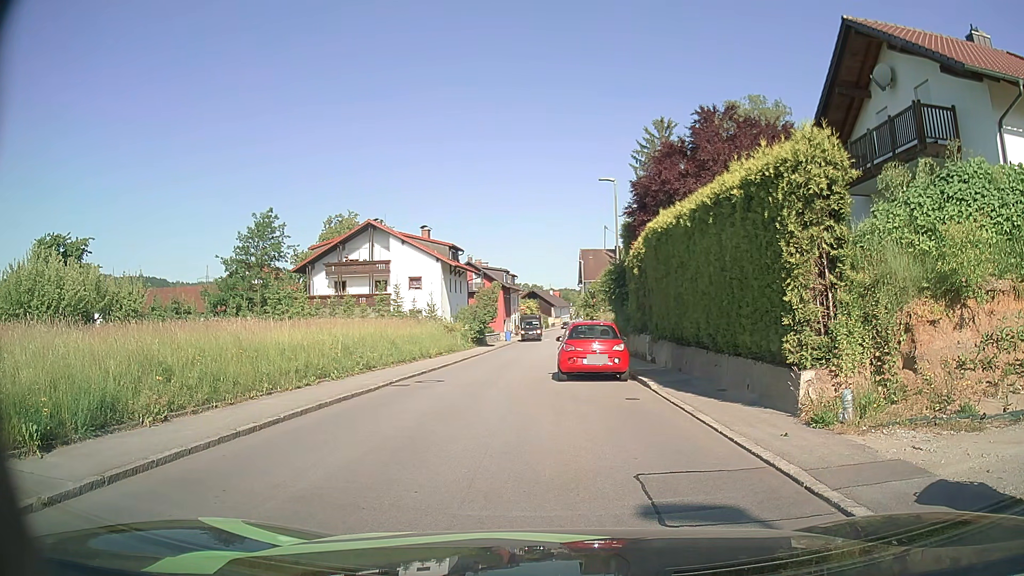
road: secondary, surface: asphalt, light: Day
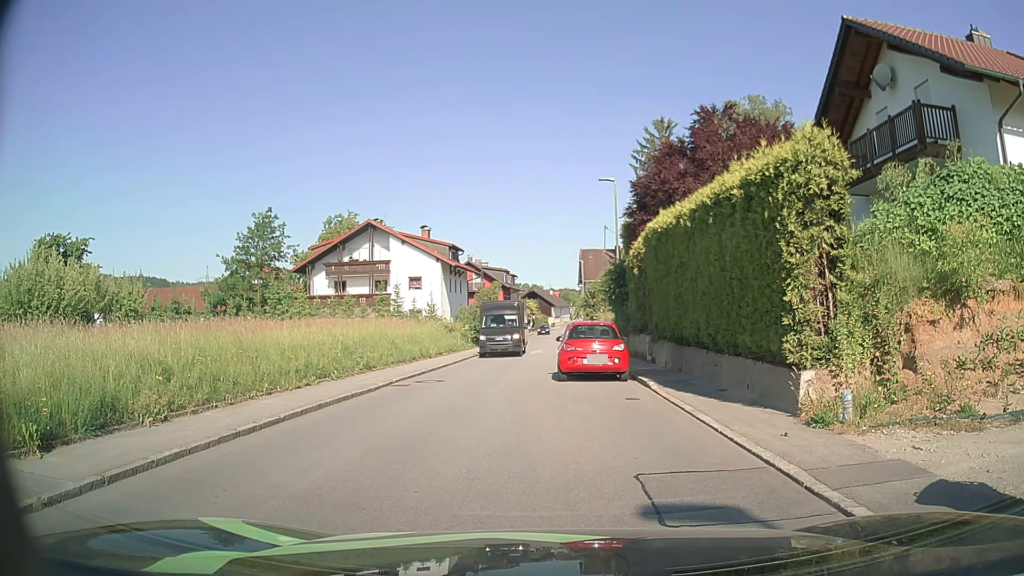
(0.0, 0.0) m; 0°
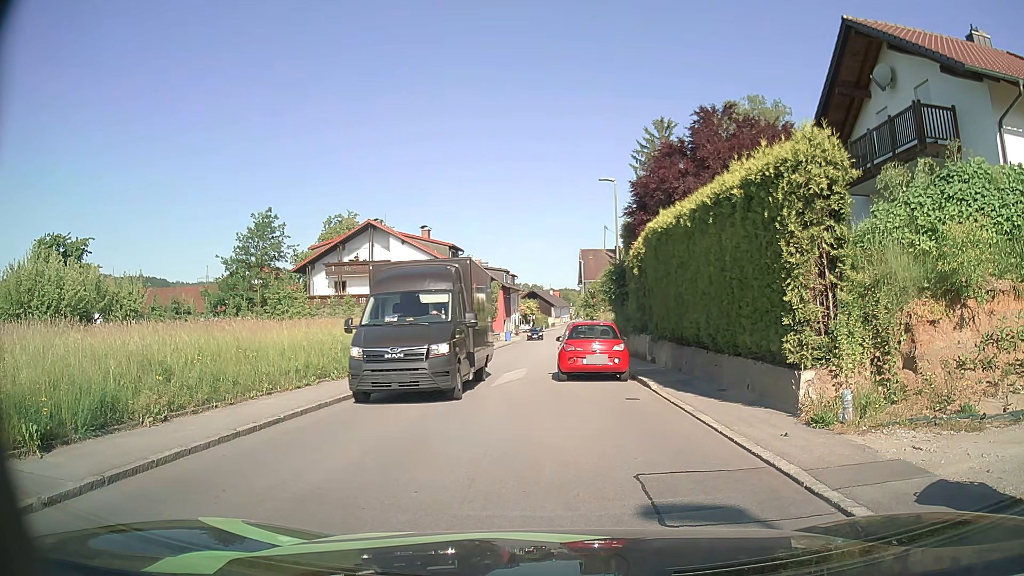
(0.0, 0.0) m; 0°
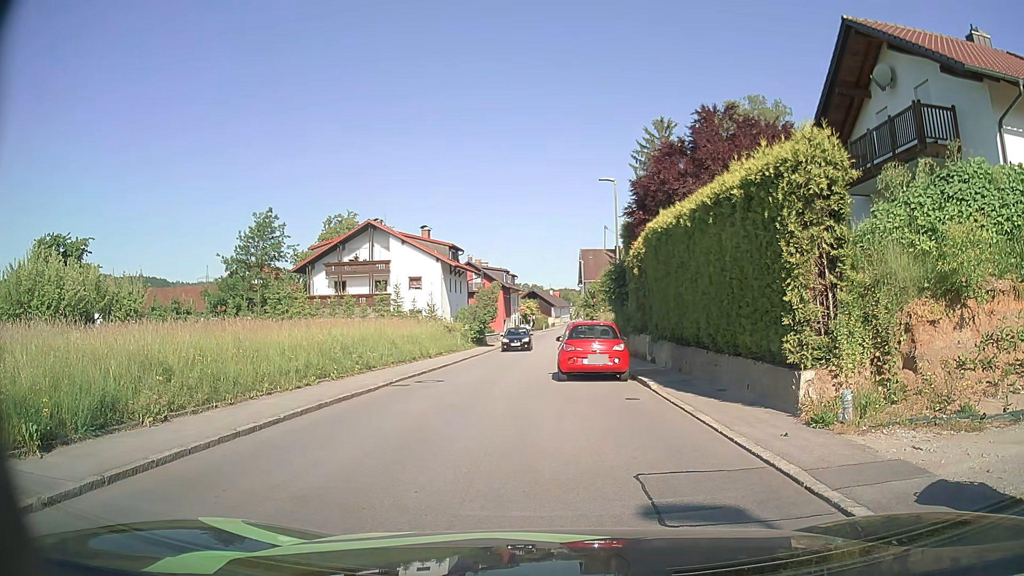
(0.0, 0.0) m; 0°
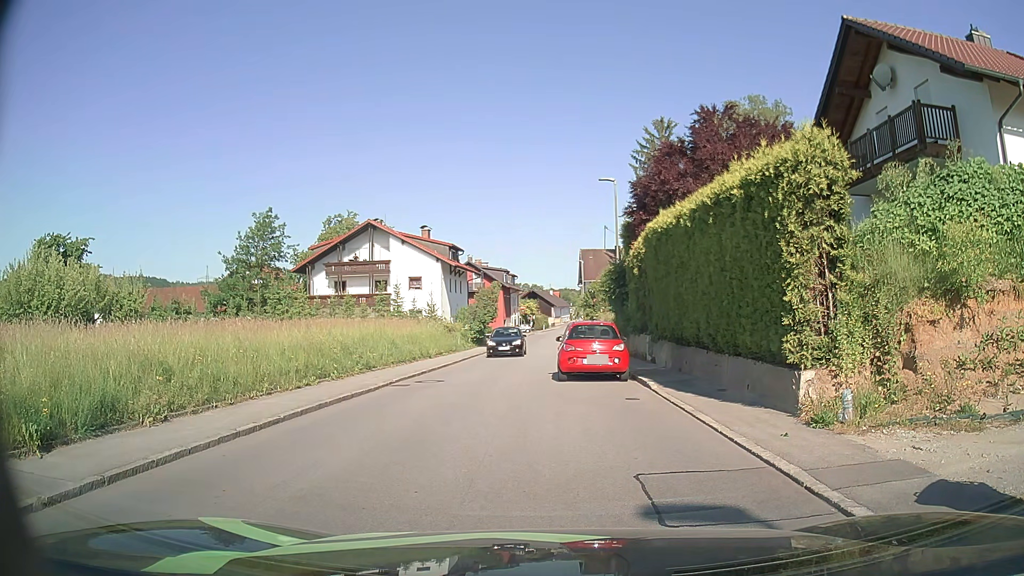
(0.0, 0.0) m; 0°
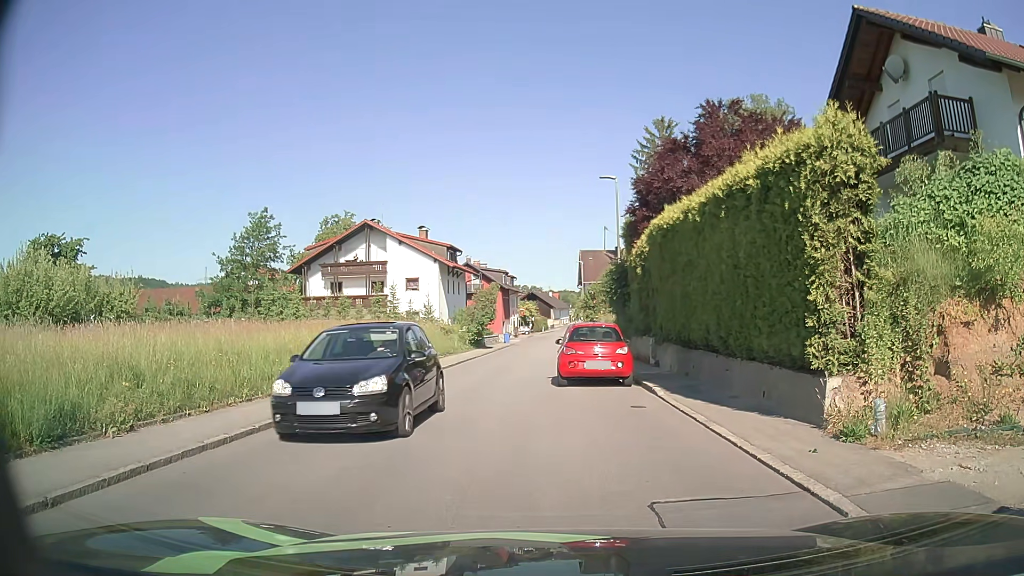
(0.0, +0.9) m; 0°
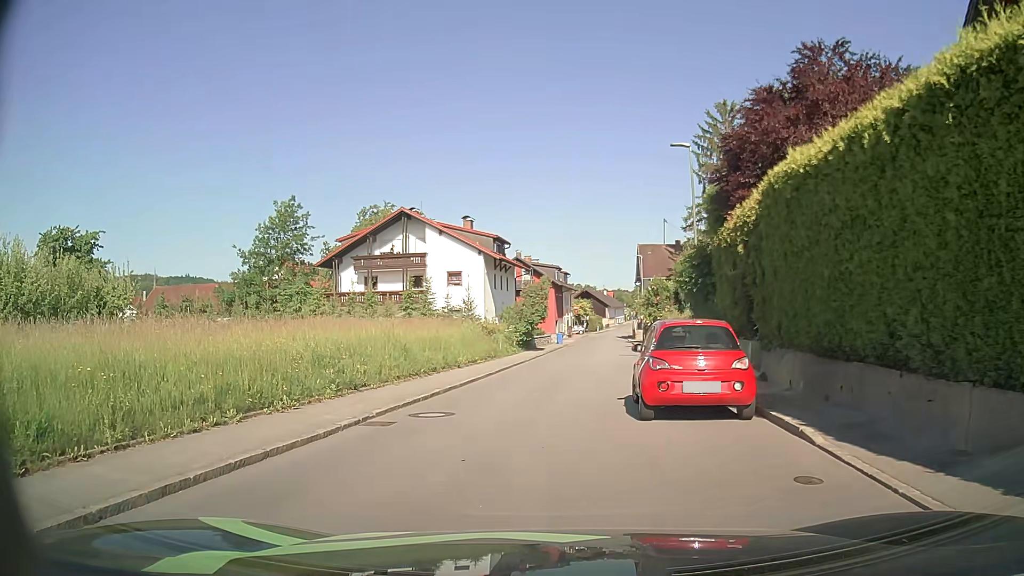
(-0.2, +5.9) m; -5°
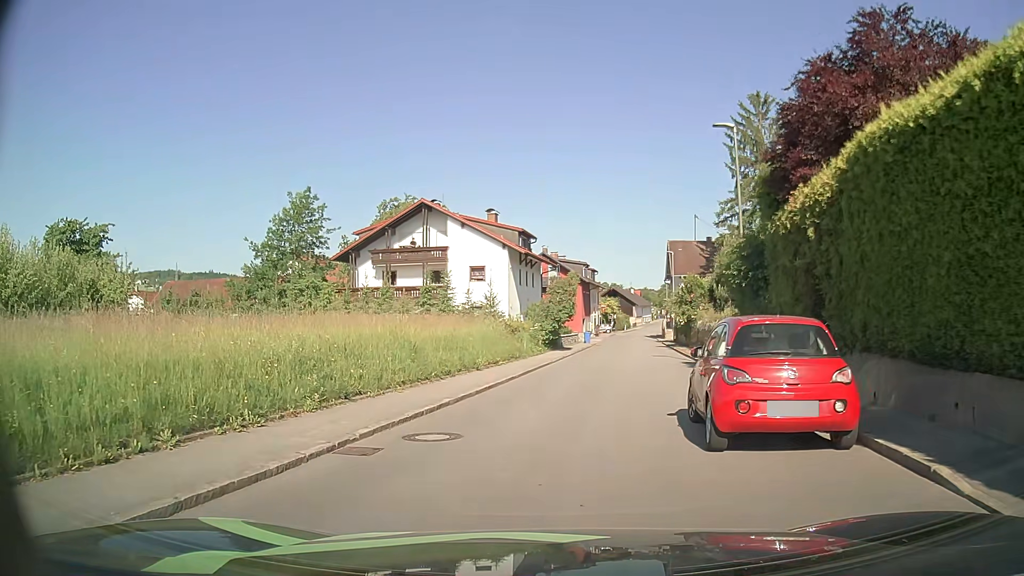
(0.0, +2.6) m; -2°
